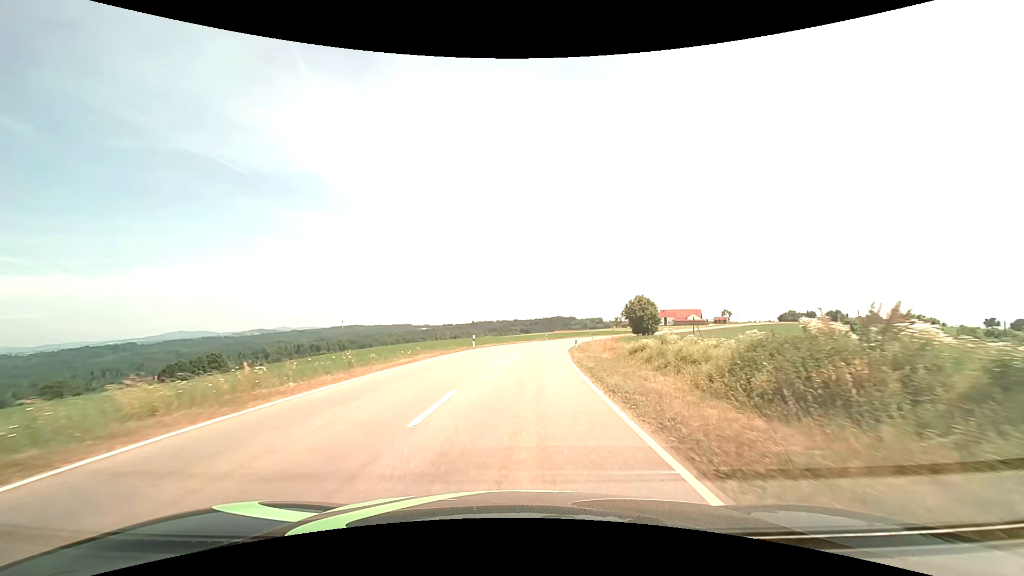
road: tertiary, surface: asphalt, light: Day
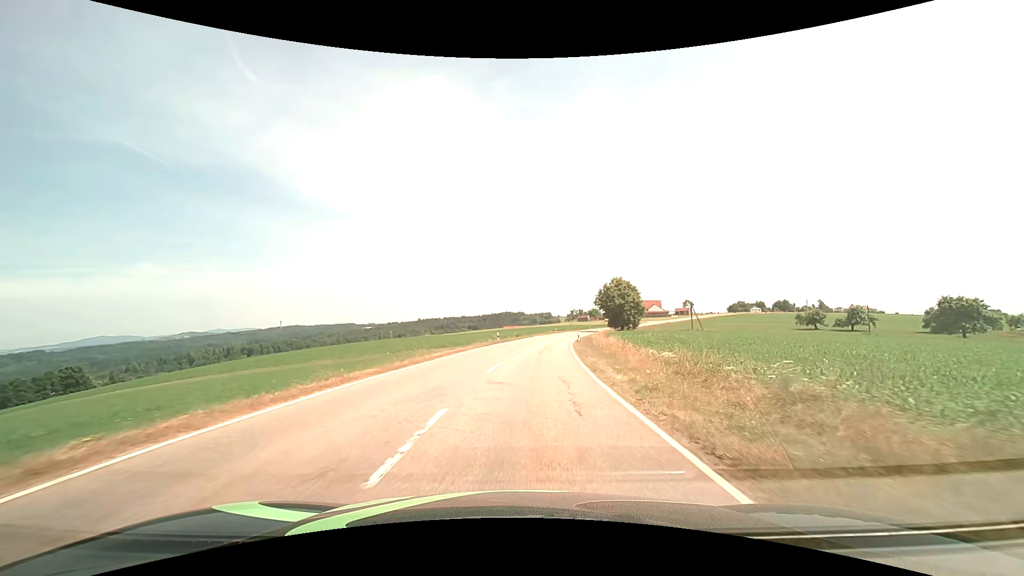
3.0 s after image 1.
(+1.6, +37.3) m; +6°
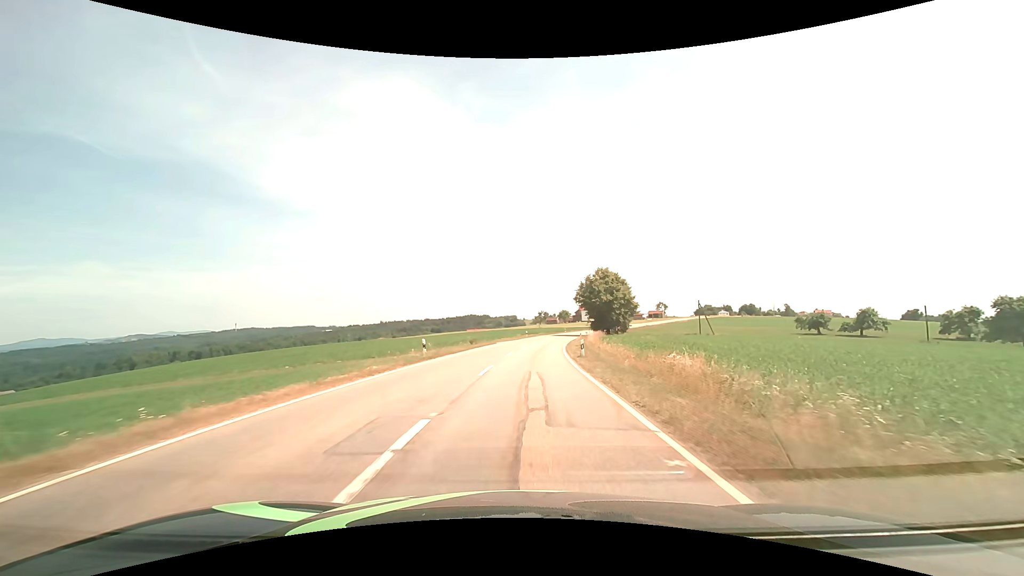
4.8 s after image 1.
(+0.8, +24.1) m; +4°
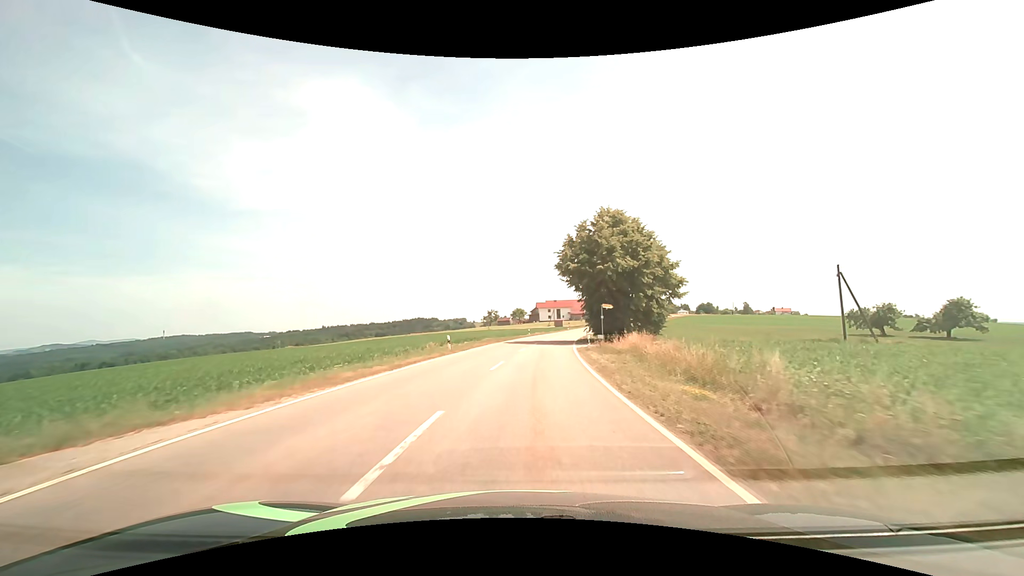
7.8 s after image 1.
(+2.2, +45.8) m; +6°
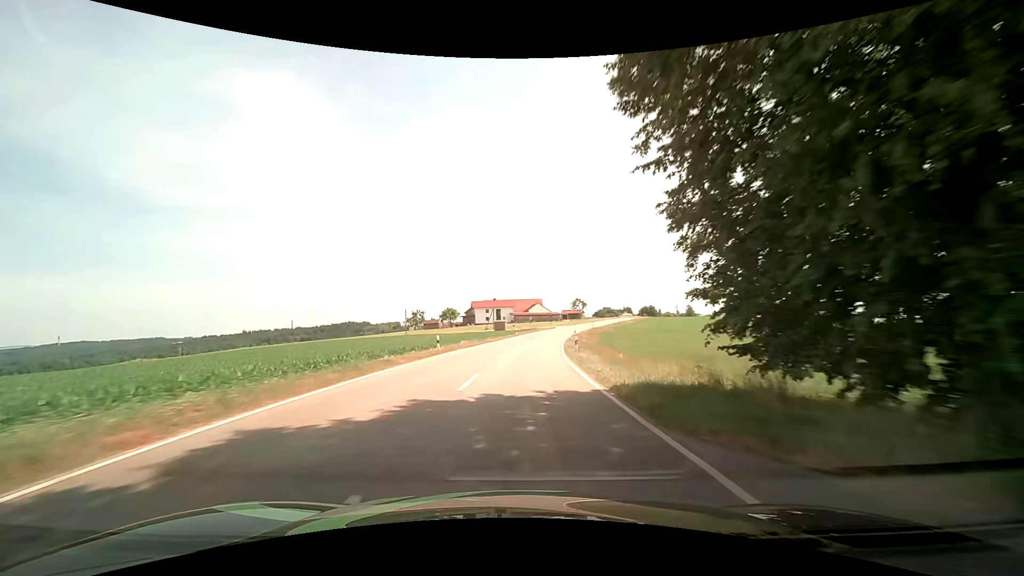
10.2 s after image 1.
(+2.1, +40.0) m; +7°
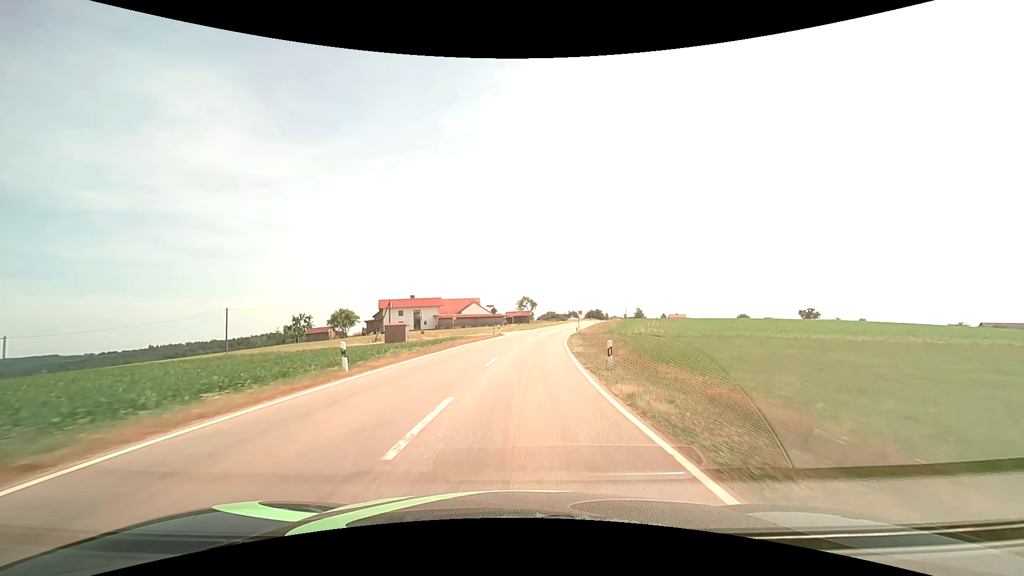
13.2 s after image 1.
(+2.9, +52.8) m; +7°
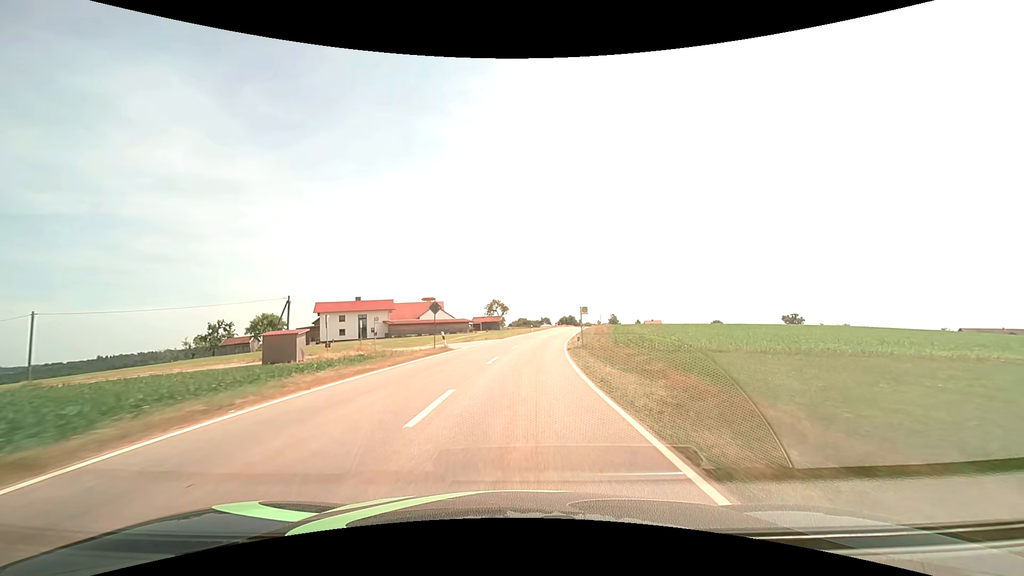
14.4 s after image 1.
(+0.7, +21.6) m; +3°
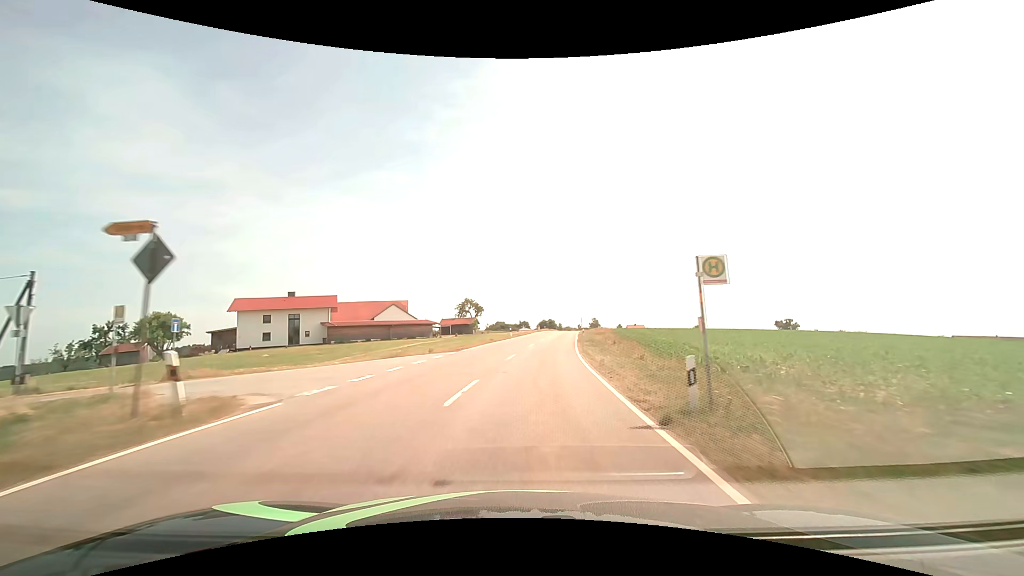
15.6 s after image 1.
(+0.4, +21.7) m; +2°
(0, +10) (+1, +20) (+2, +30) (+3, +40) (+4, +50) (+5, +60) (+7, +70) (+8, +80) (+9, +89) (+11, +99) m
